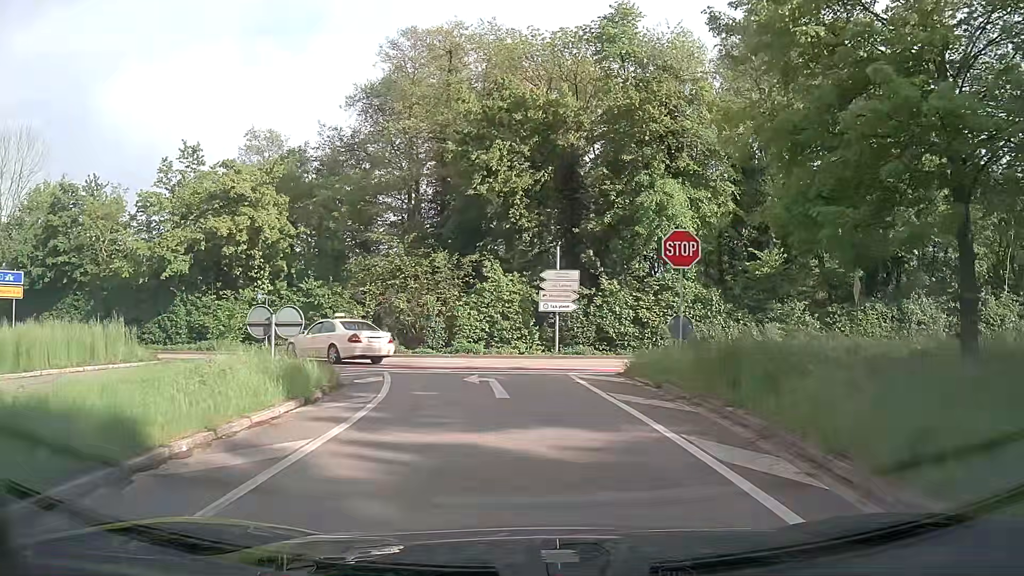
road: trunk_link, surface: asphalt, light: Day
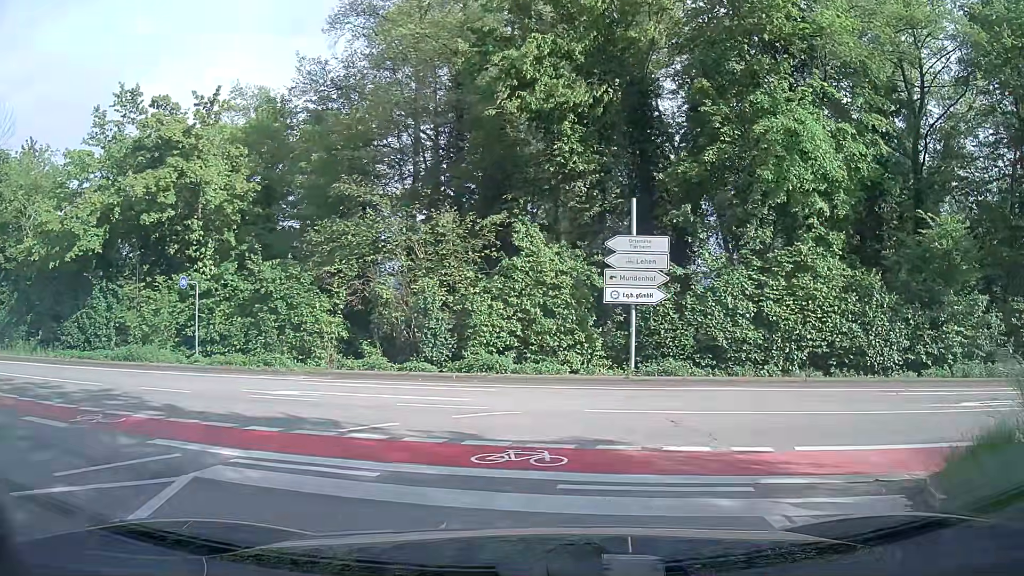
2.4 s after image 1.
(-0.2, +11.3) m; -3°
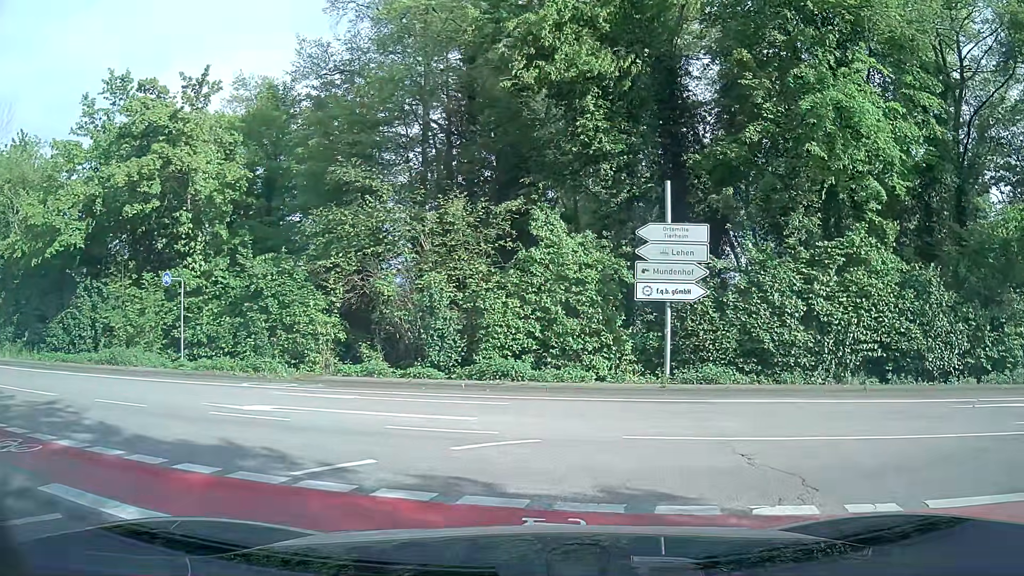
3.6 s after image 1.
(0.0, +2.1) m; 0°
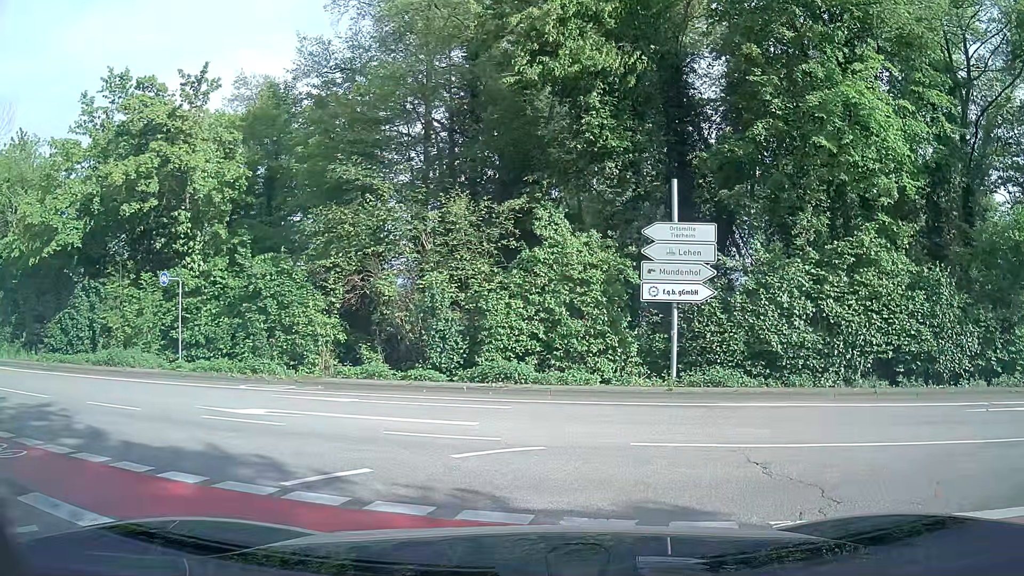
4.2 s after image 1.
(0.0, +0.3) m; 0°
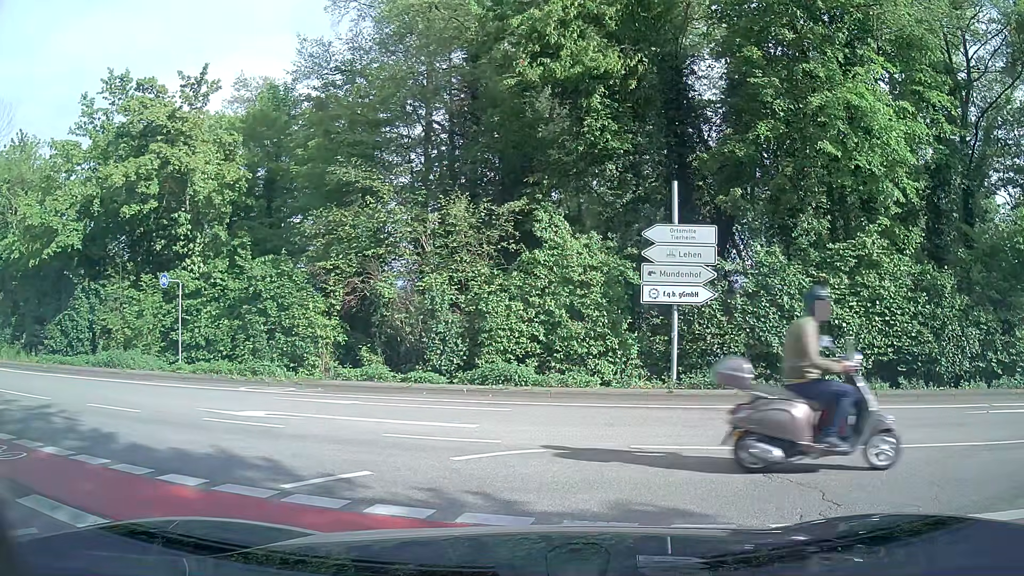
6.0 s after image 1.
(0.0, +0.1) m; 0°
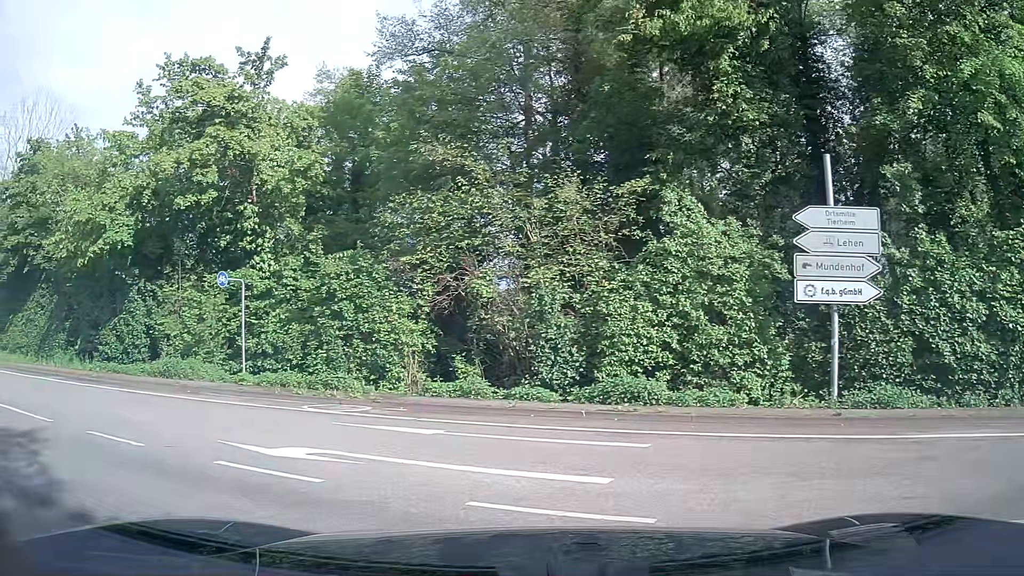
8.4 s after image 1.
(-0.3, +3.4) m; -11°
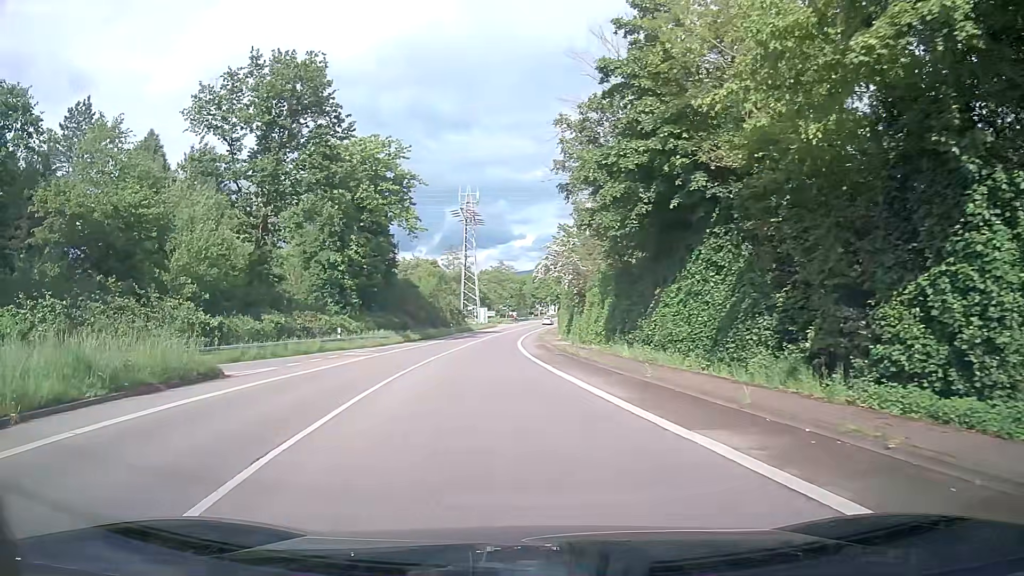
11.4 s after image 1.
(-9.6, +13.1) m; -60°
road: tertiary
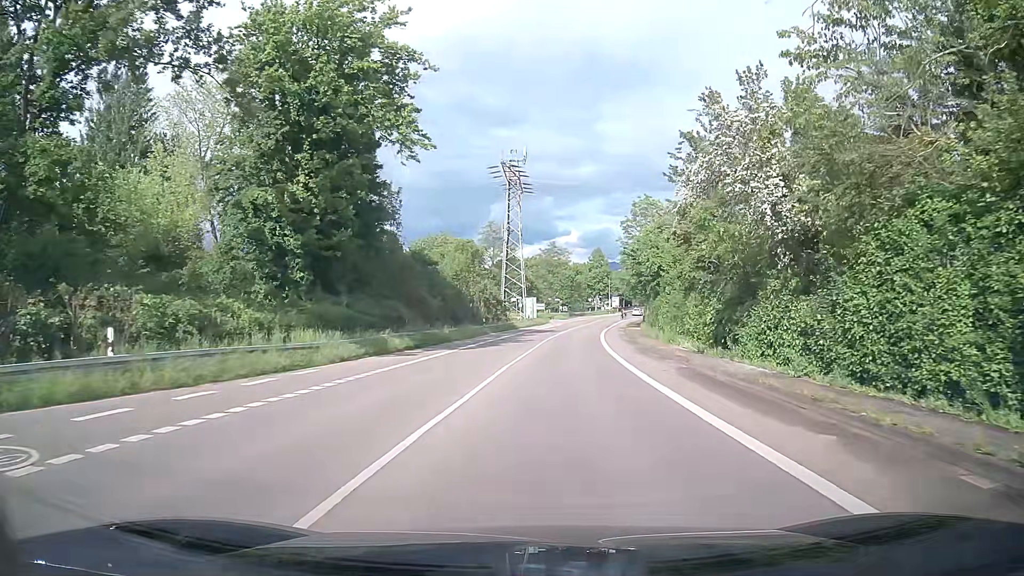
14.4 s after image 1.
(-2.3, +29.3) m; -3°
(0, +10) (+1, +20) (+1, +30) (+2, +40) (+3, +50) (+4, +60) (+5, +70) (+7, +80) (+9, +89) (+11, +99) m
